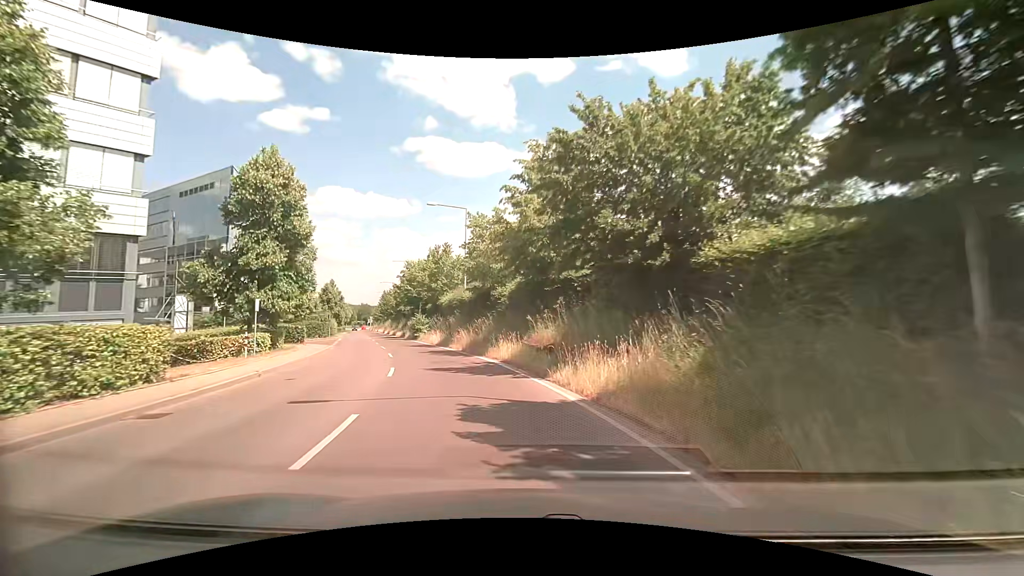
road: tertiary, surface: asphalt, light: Day
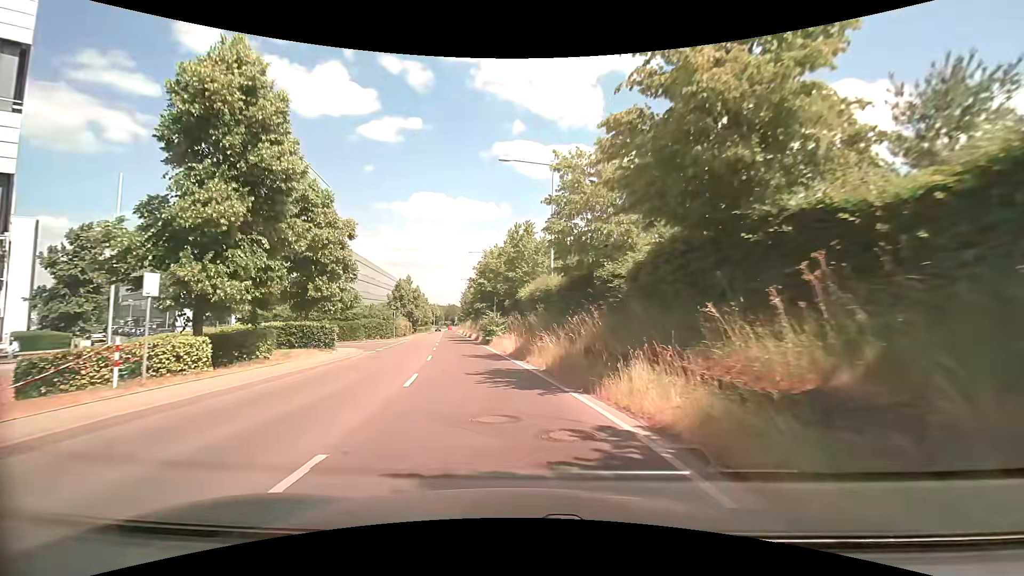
(-1.0, +11.8) m; -10°
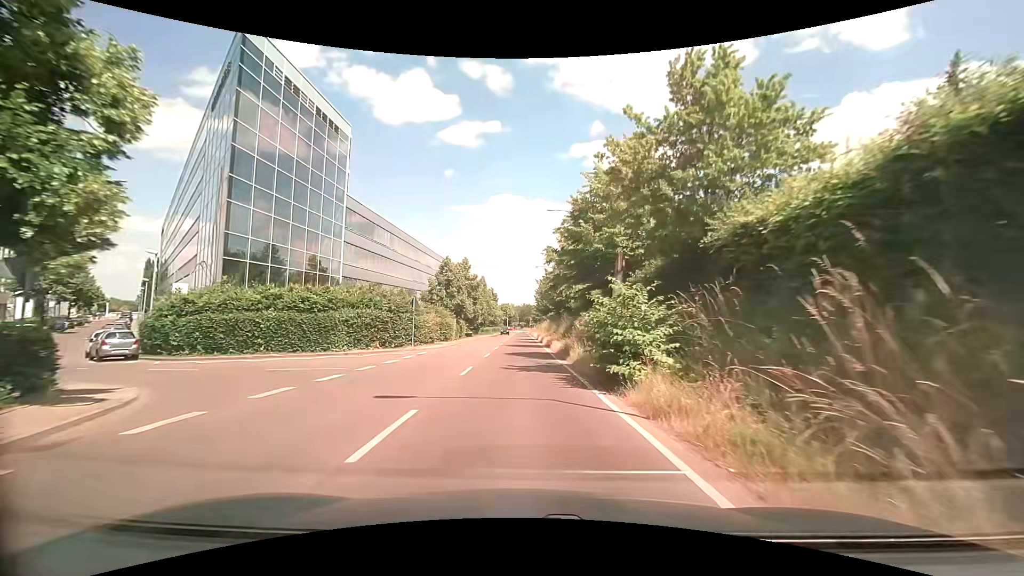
(-2.8, +24.8) m; -9°
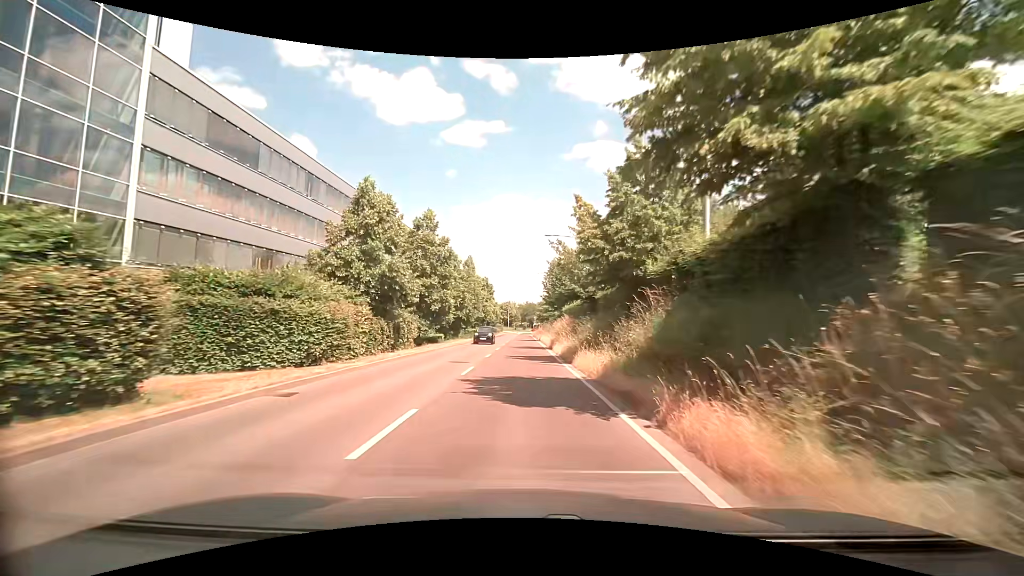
(-0.4, +27.4) m; 0°
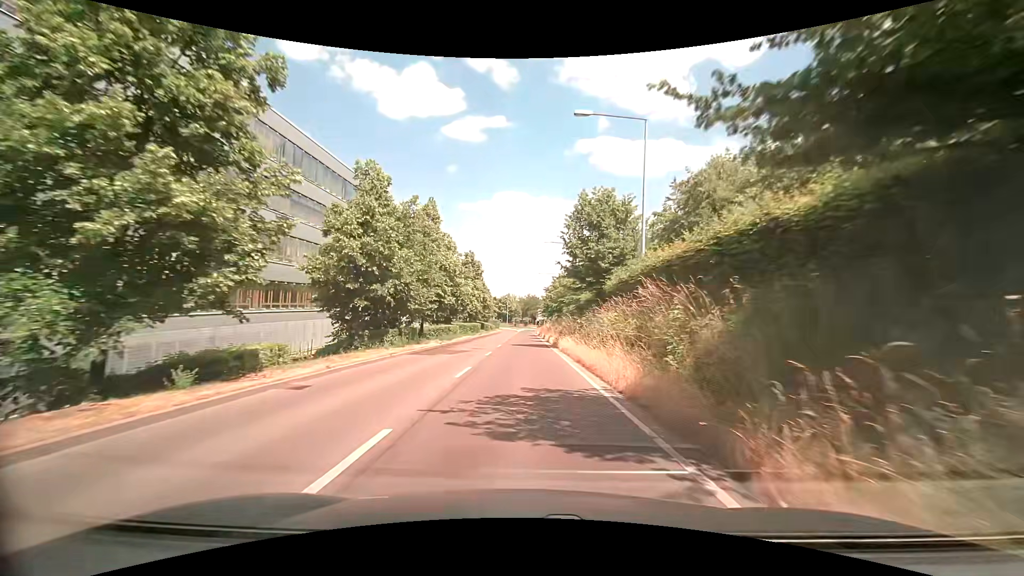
(-0.3, +29.2) m; -1°
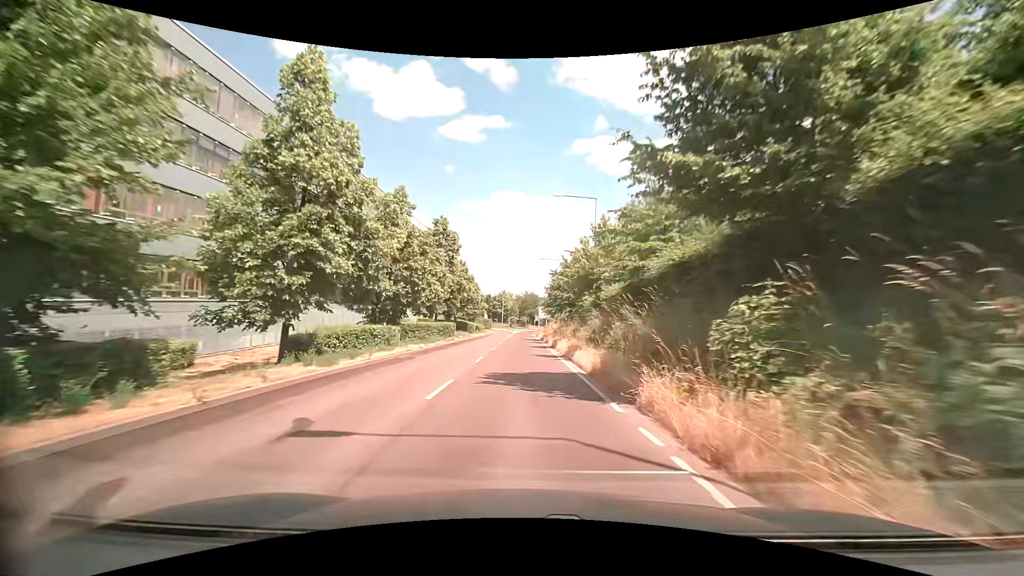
(+0.1, +21.8) m; +1°
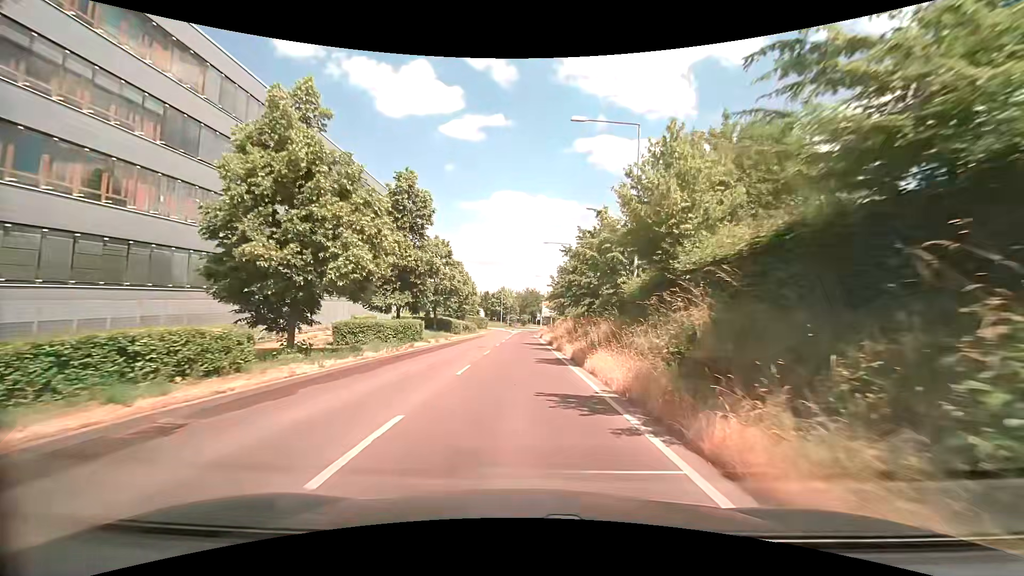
(-0.1, +14.0) m; 0°
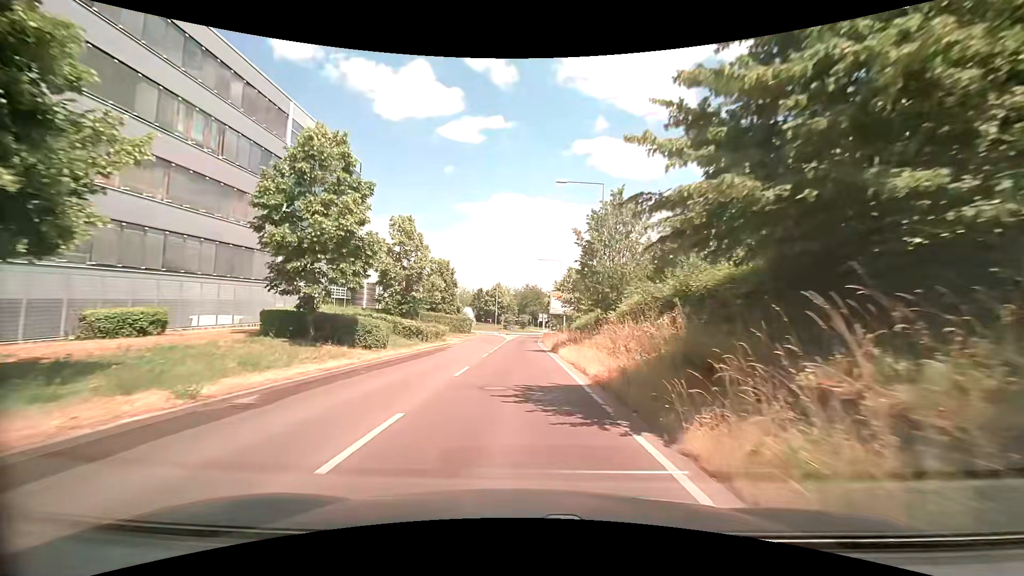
(-0.1, +27.0) m; -1°
